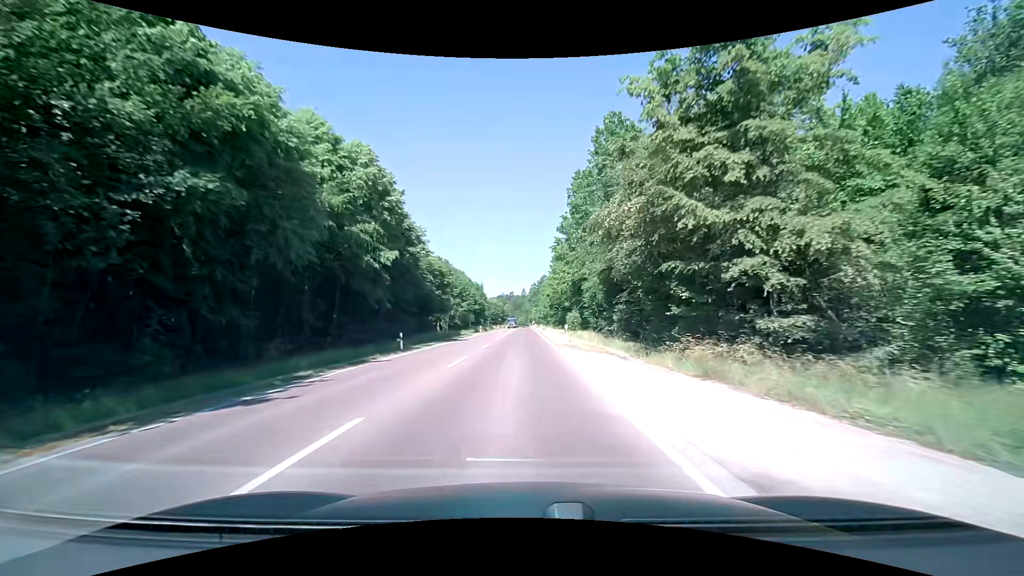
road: secondary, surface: asphalt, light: Day
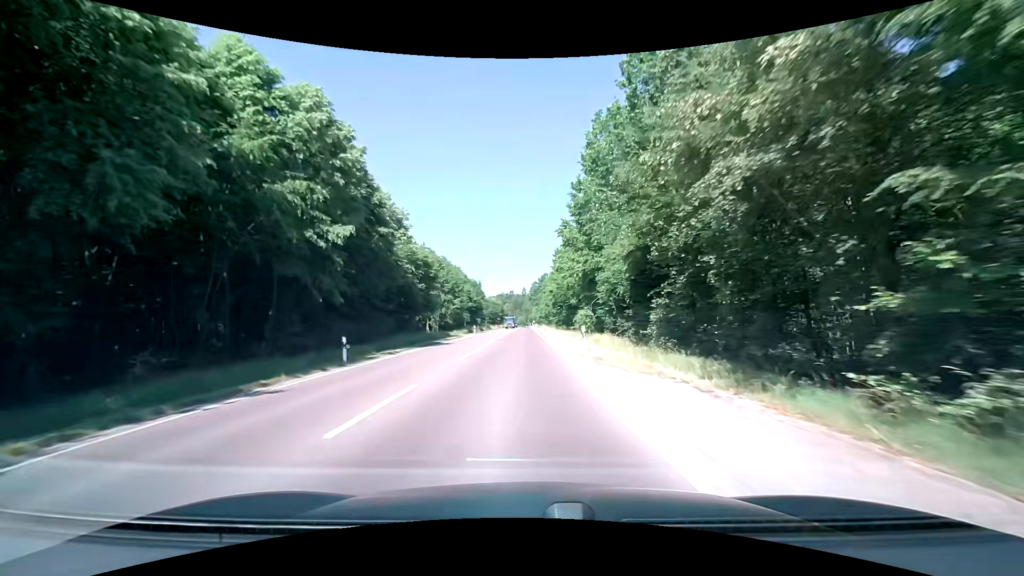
(0.0, +9.2) m; 0°
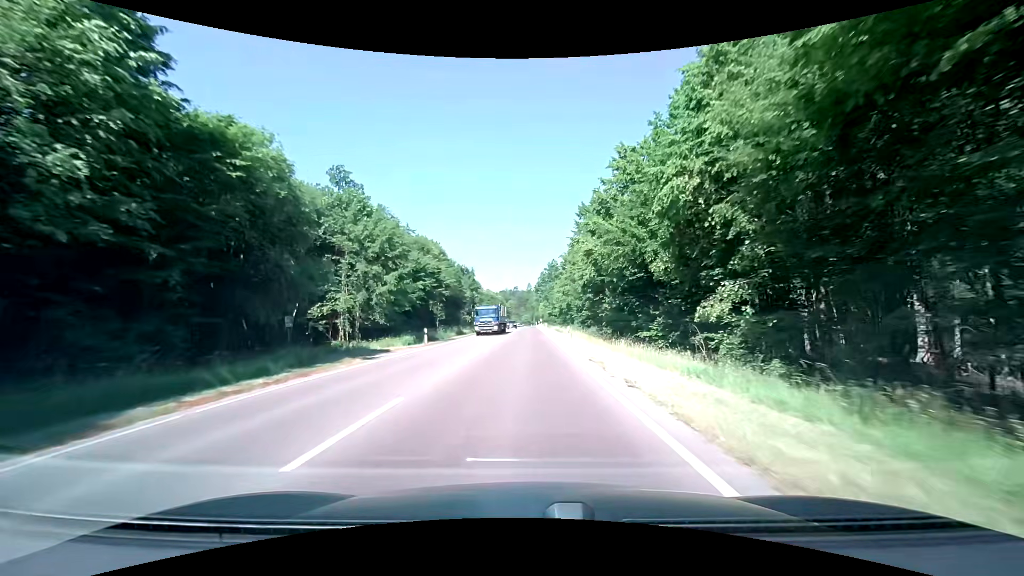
(-0.2, +37.1) m; 0°
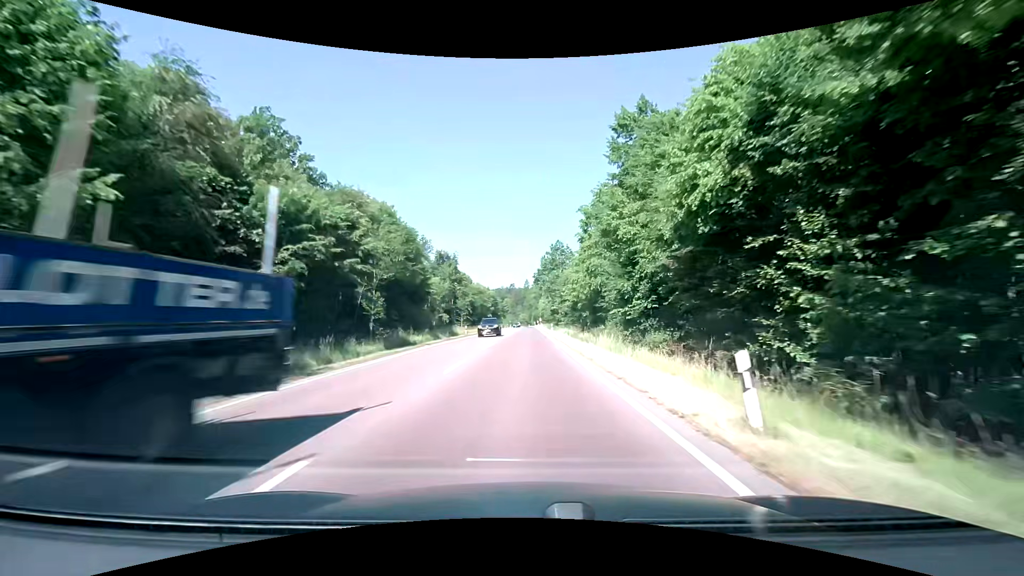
(0.0, +27.6) m; 0°
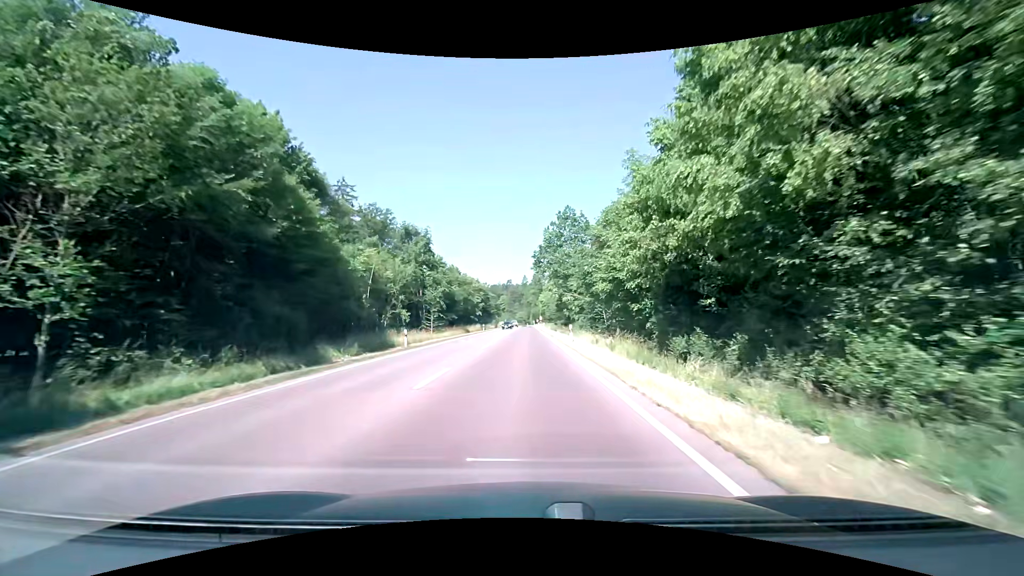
(0.0, +27.0) m; 0°
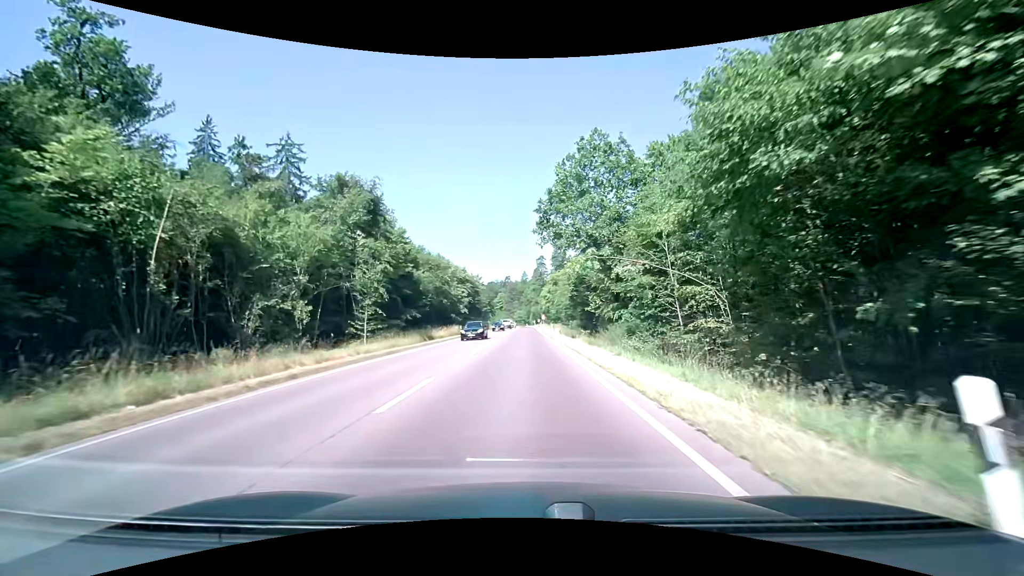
(-0.1, +26.5) m; 0°
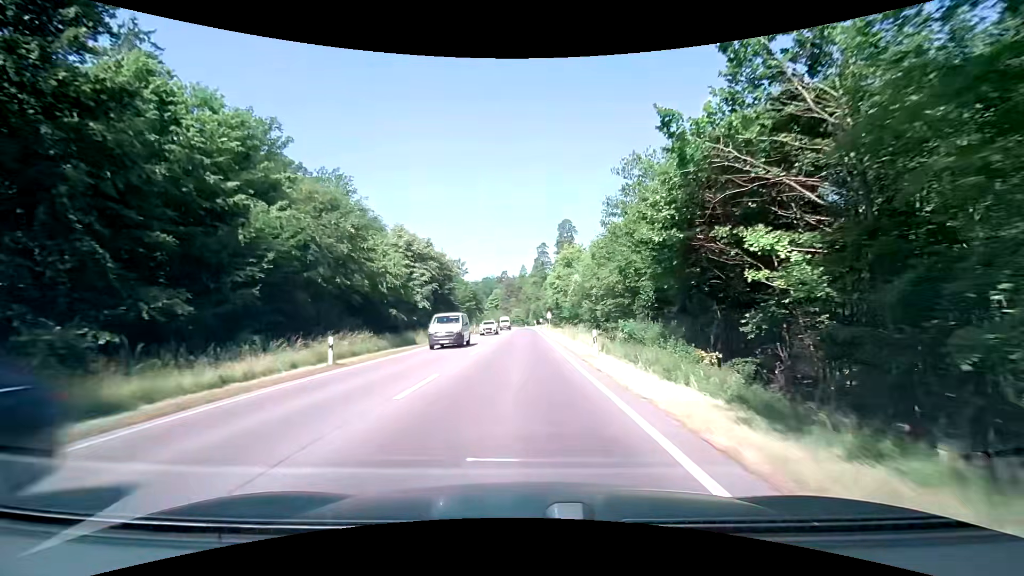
(0.0, +34.7) m; 0°
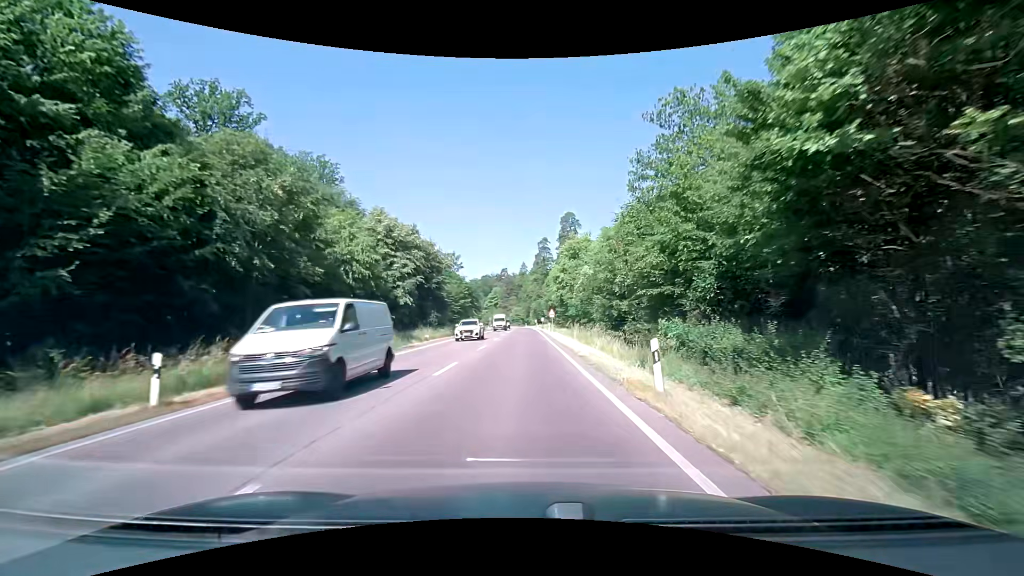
(0.0, +8.6) m; -1°
